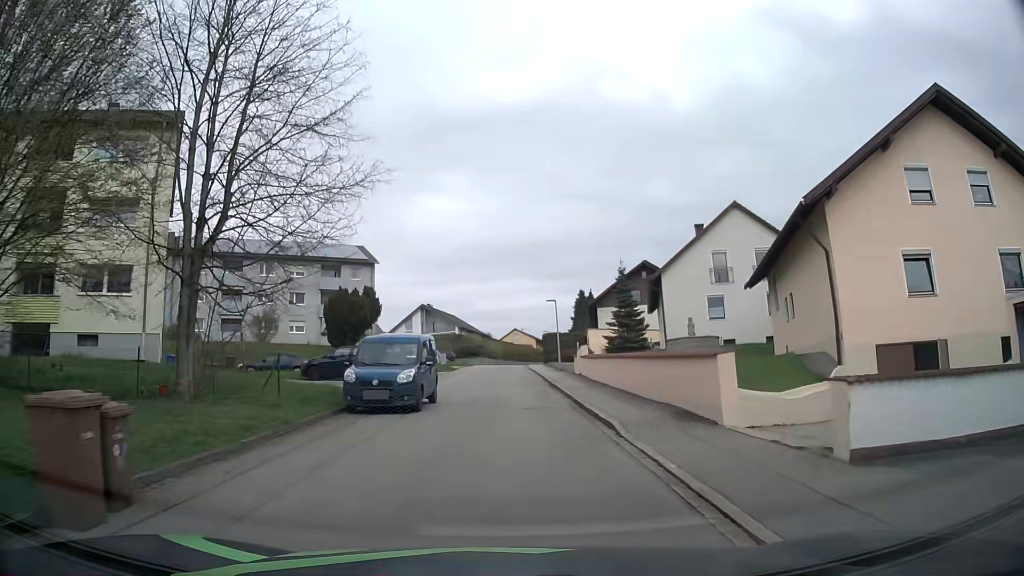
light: Day
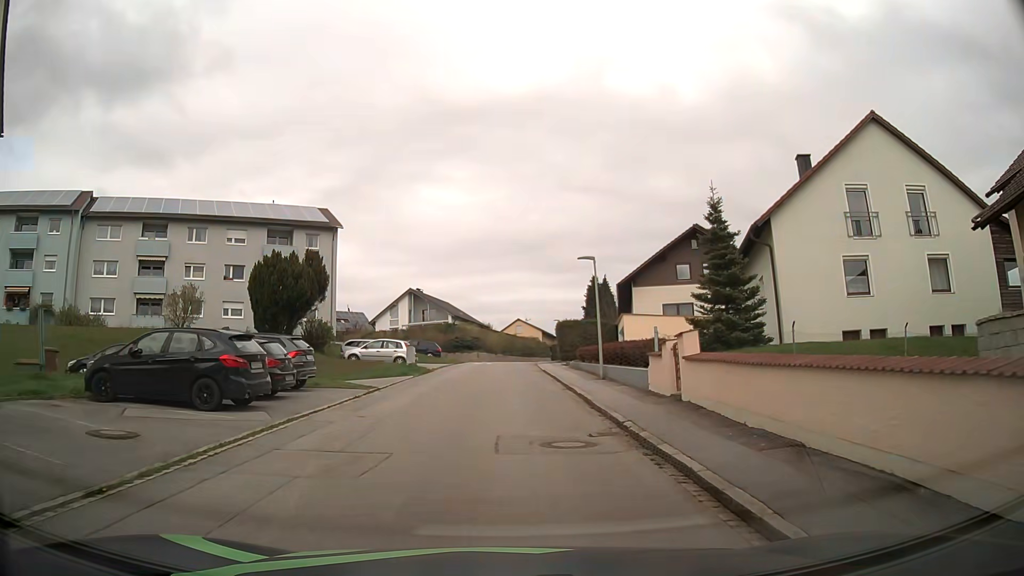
(-0.1, +16.8) m; 0°
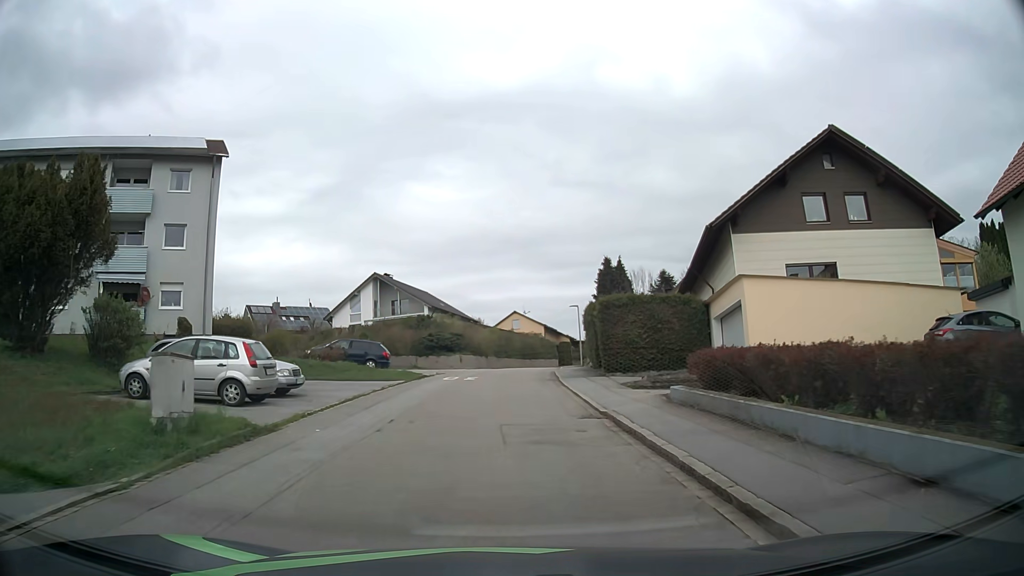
(-0.3, +22.1) m; 0°
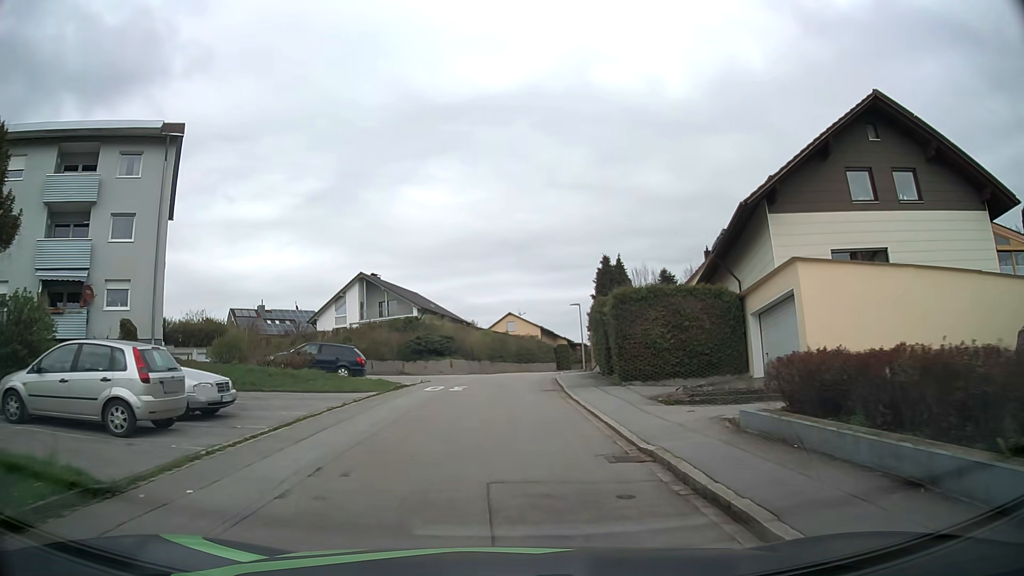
(0.0, +4.4) m; 0°
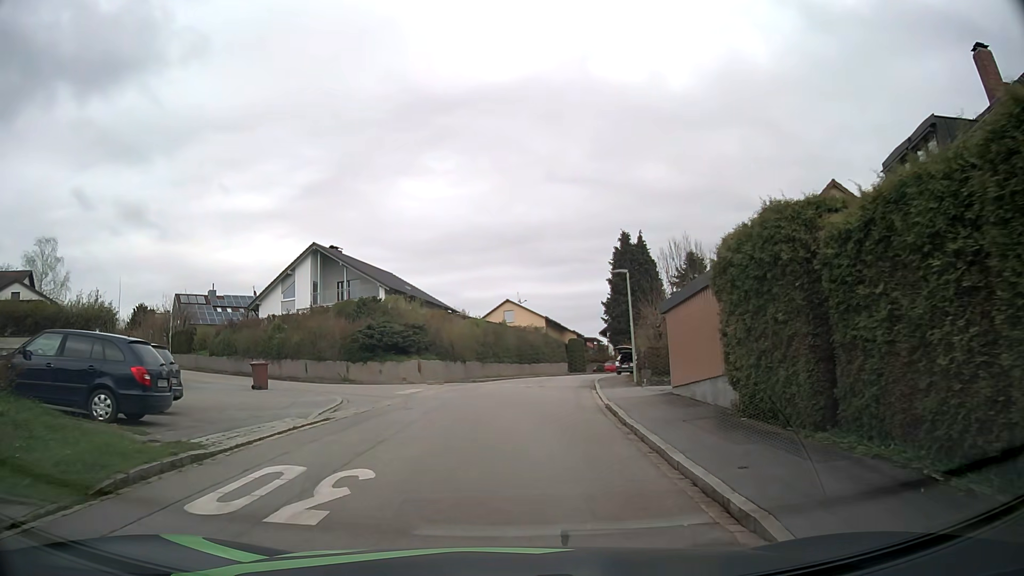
(+0.1, +16.7) m; +1°
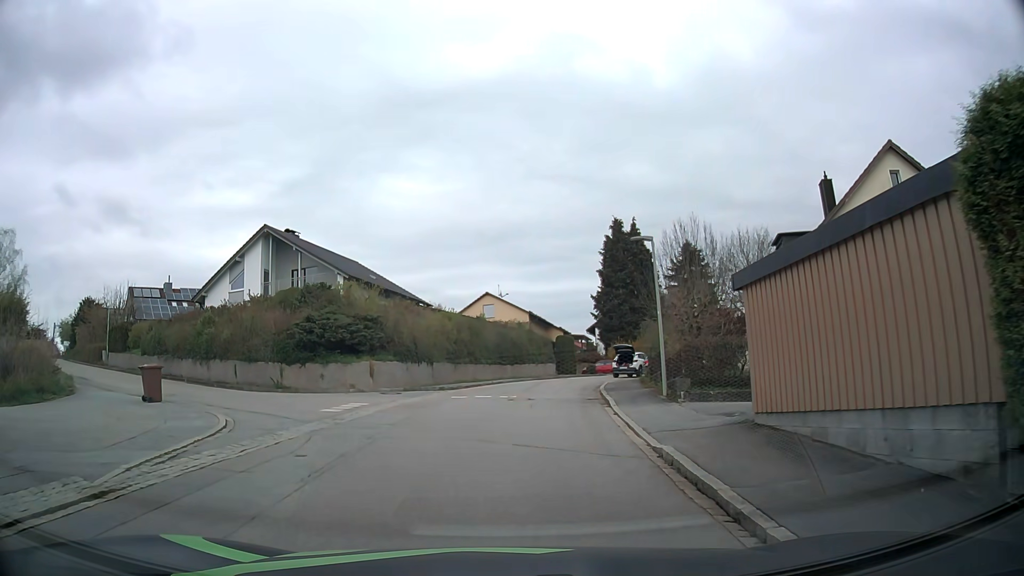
(0.0, +7.1) m; +3°
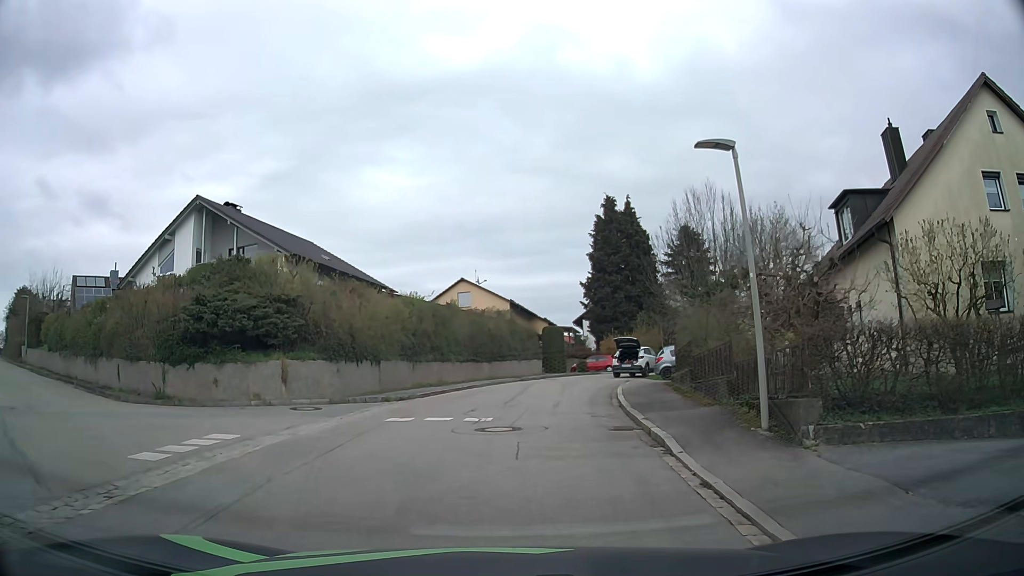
(-0.1, +7.8) m; 0°
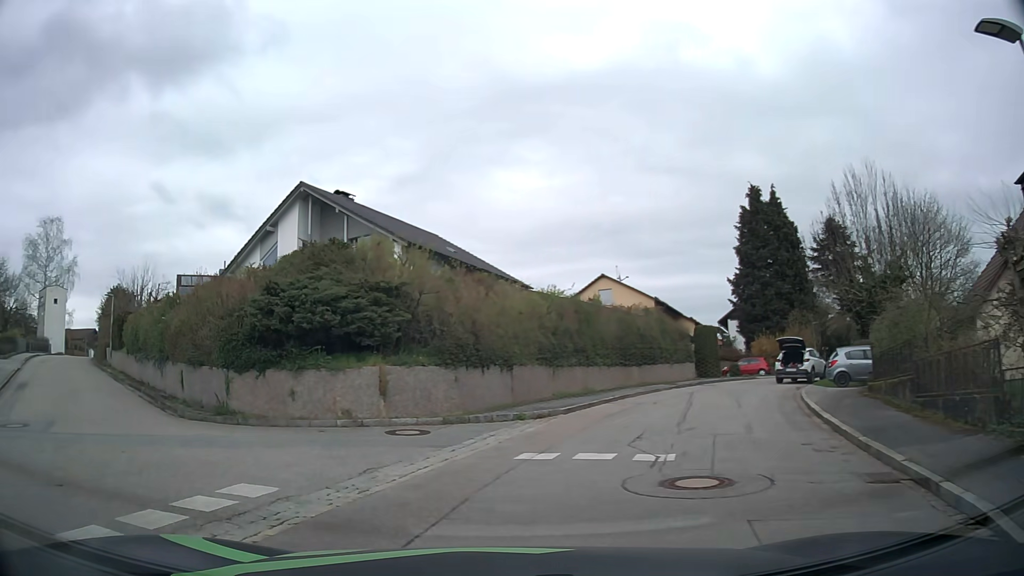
(-0.3, +4.3) m; -11°
